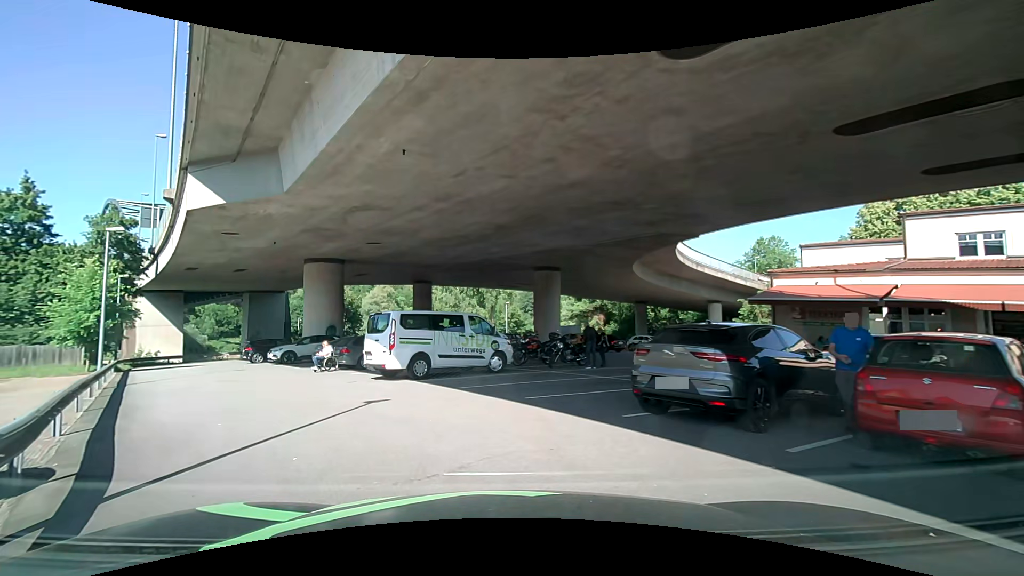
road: service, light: Day
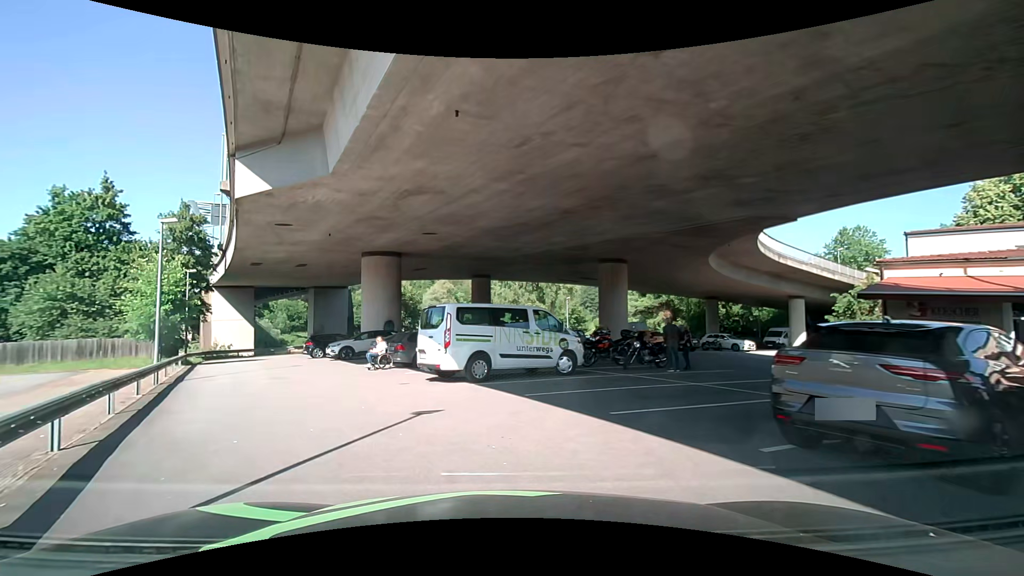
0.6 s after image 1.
(-0.1, +2.0) m; -7°
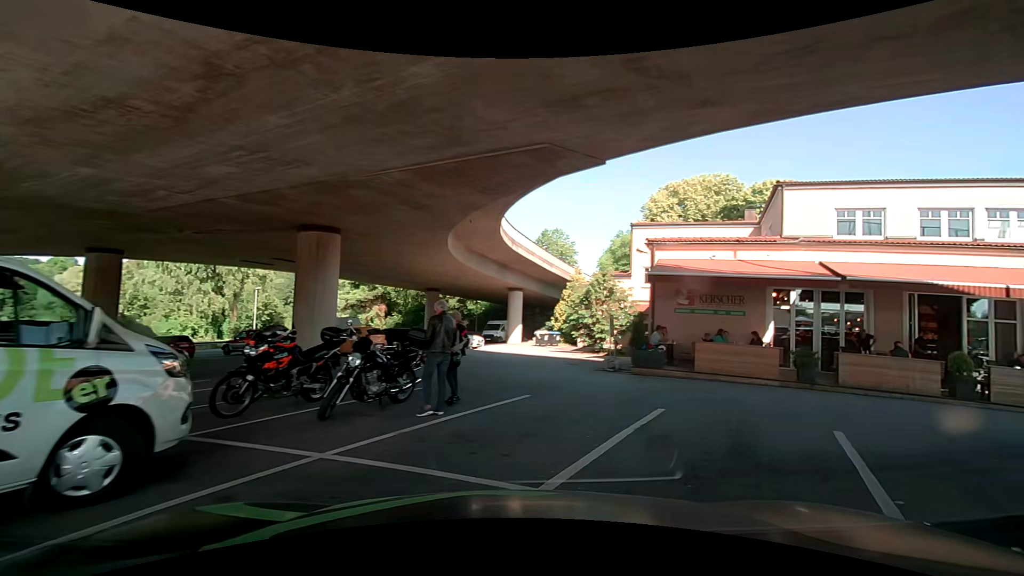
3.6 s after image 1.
(+1.1, +9.6) m; +33°
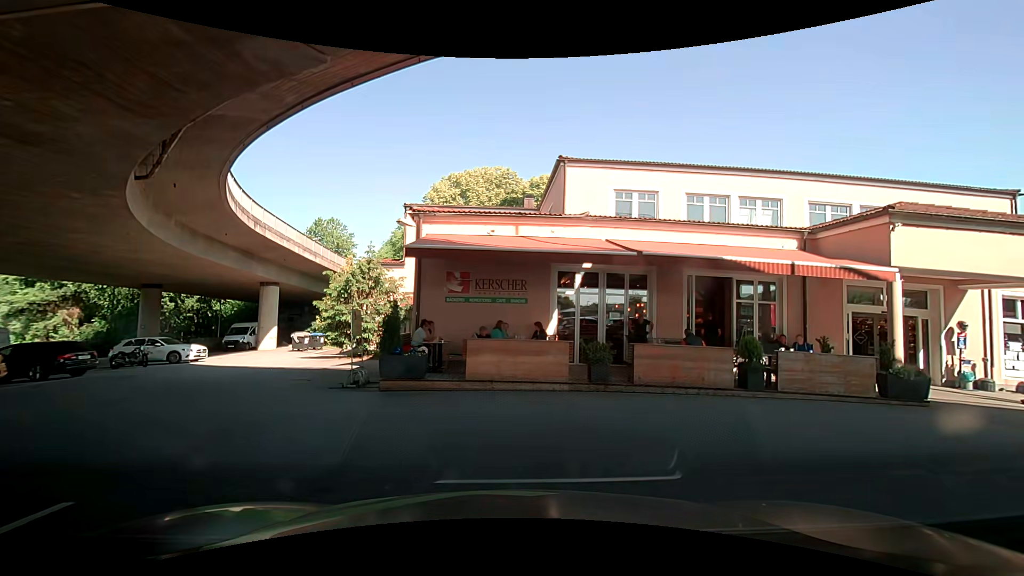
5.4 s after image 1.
(+0.9, +4.7) m; +22°
